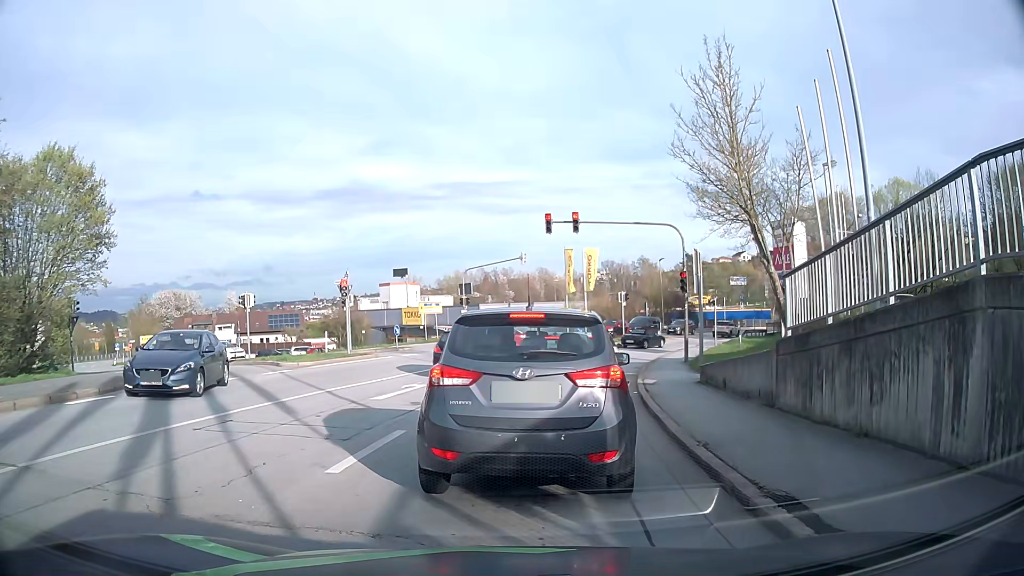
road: tertiary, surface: asphalt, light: Day
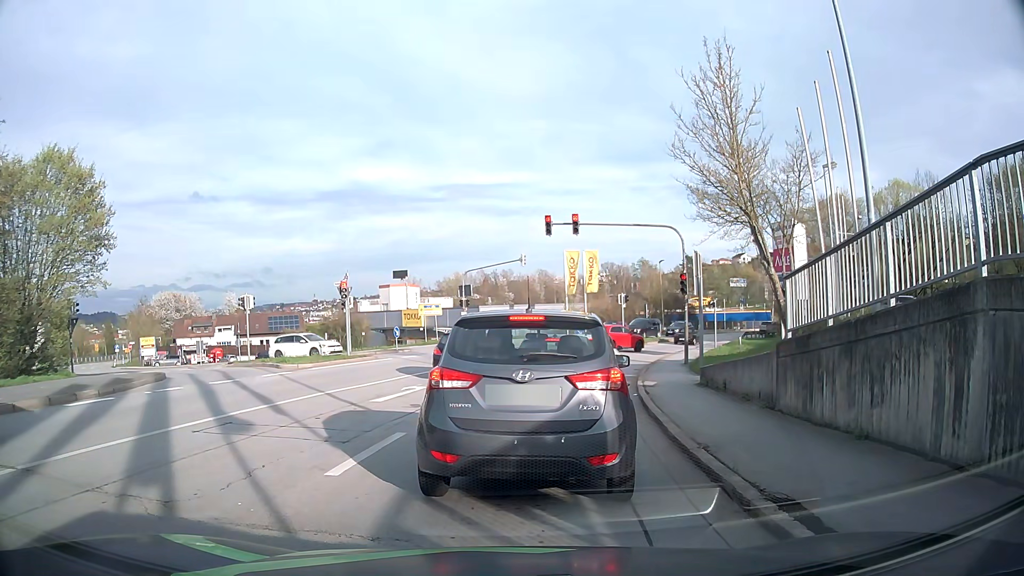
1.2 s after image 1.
(0.0, +0.1) m; 0°
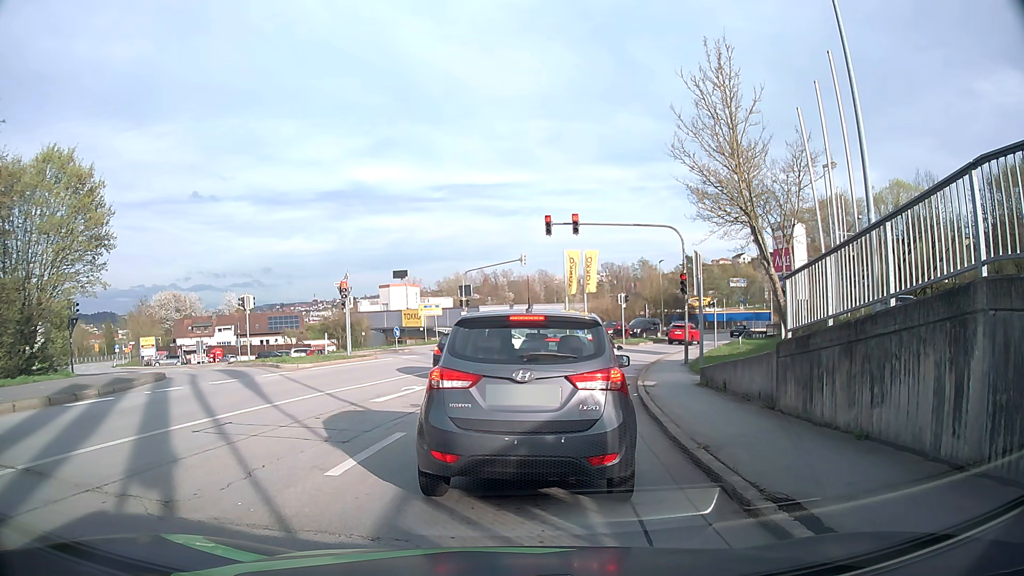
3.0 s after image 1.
(0.0, 0.0) m; 0°
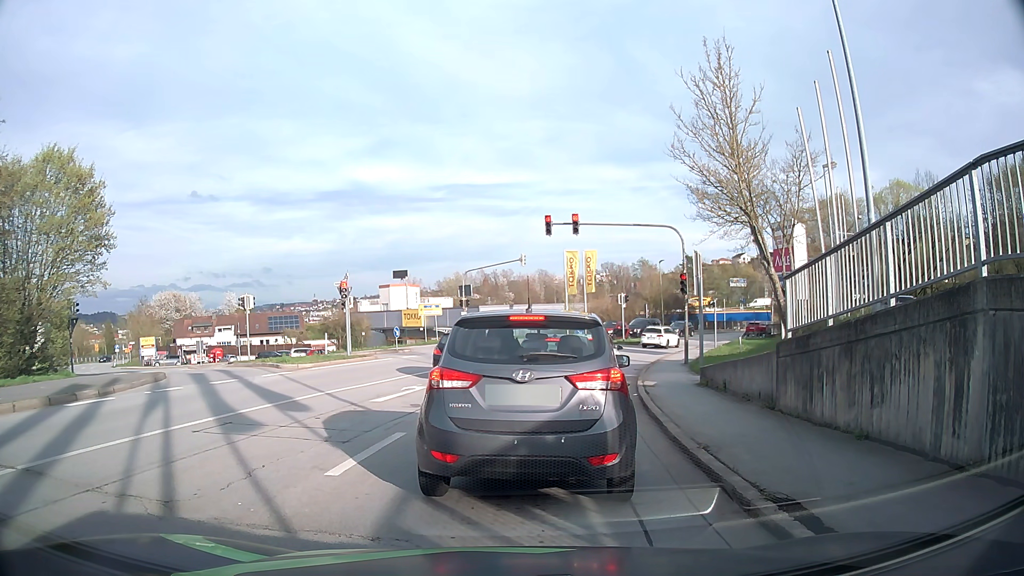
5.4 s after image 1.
(0.0, 0.0) m; 0°
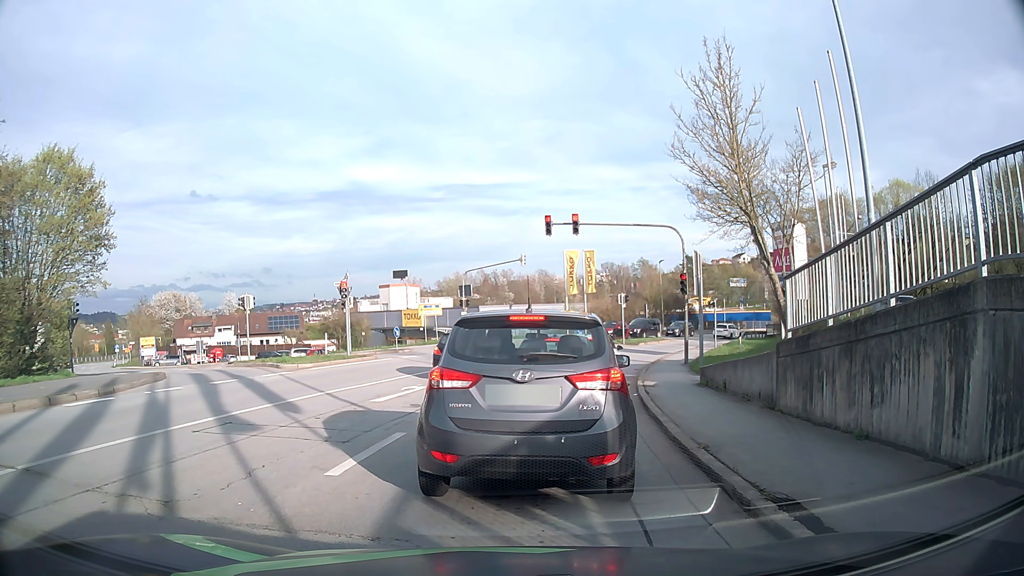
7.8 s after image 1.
(0.0, 0.0) m; 0°
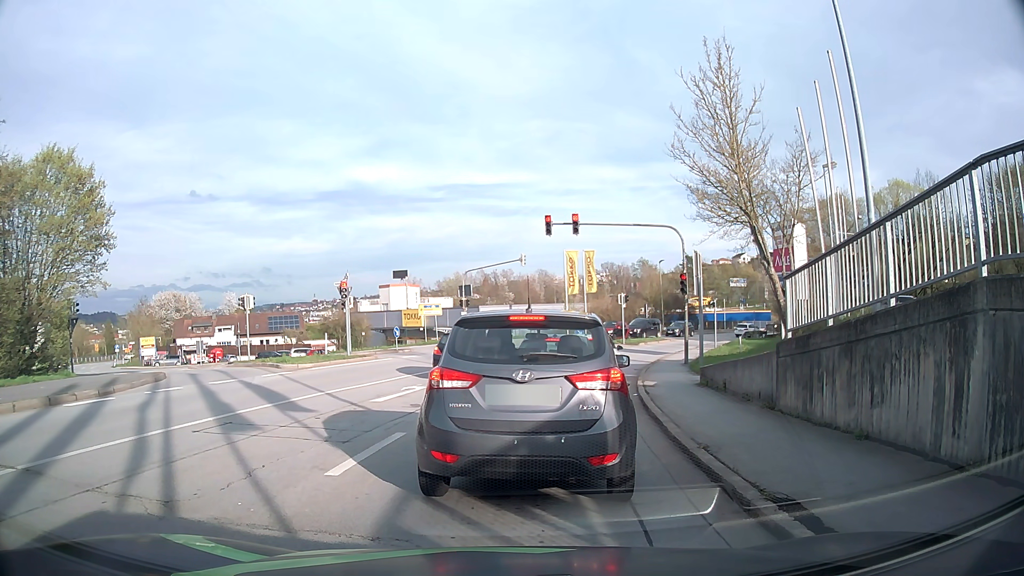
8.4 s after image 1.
(0.0, 0.0) m; 0°
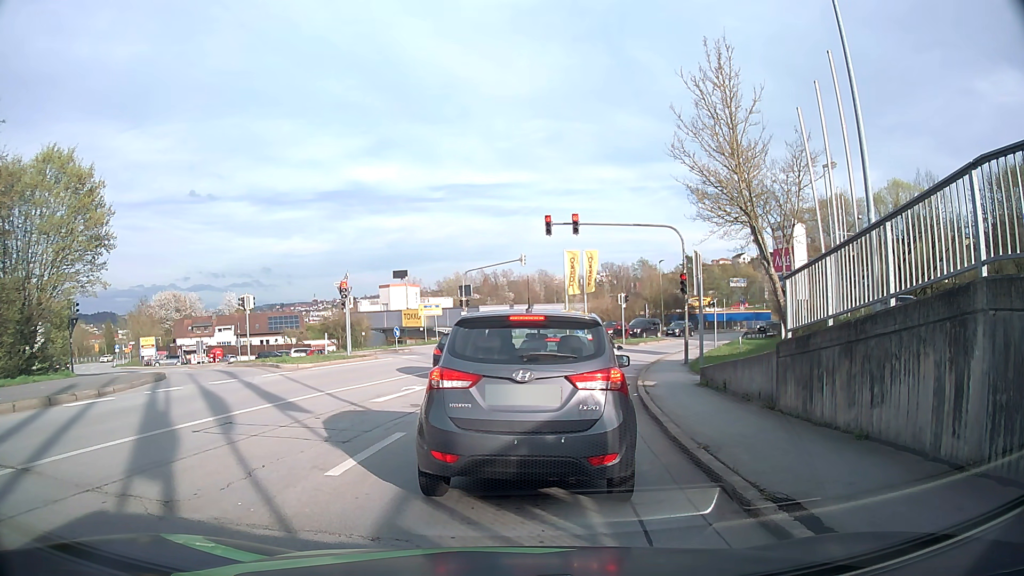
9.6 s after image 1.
(0.0, 0.0) m; 0°
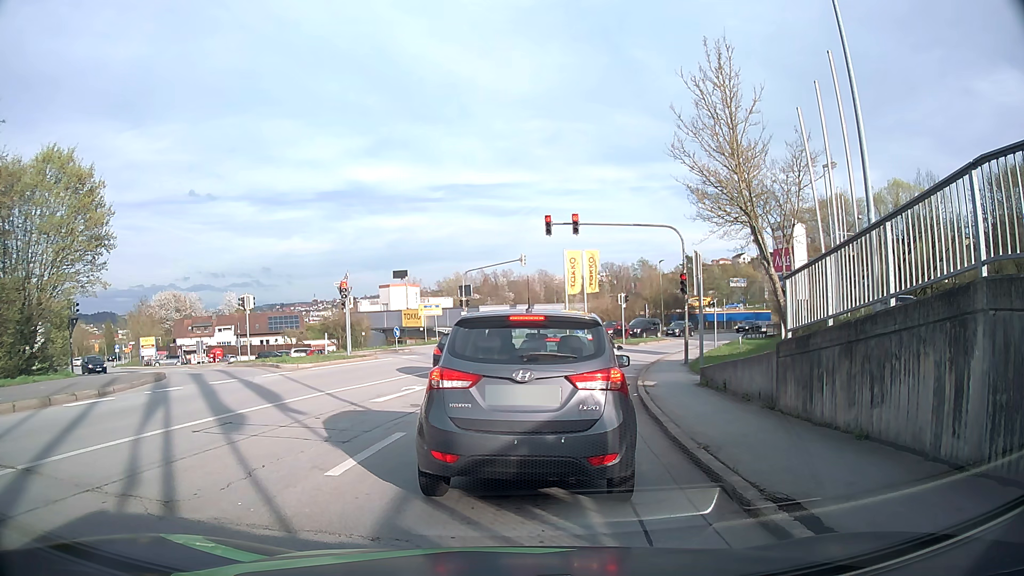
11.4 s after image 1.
(0.0, 0.0) m; 0°
(+1, +10) (+2, +20) (+5, +29) (+9, +39) (+14, +47) (+19, +56) (+25, +64) (+32, +71) (+39, +78) (+47, +84) m
